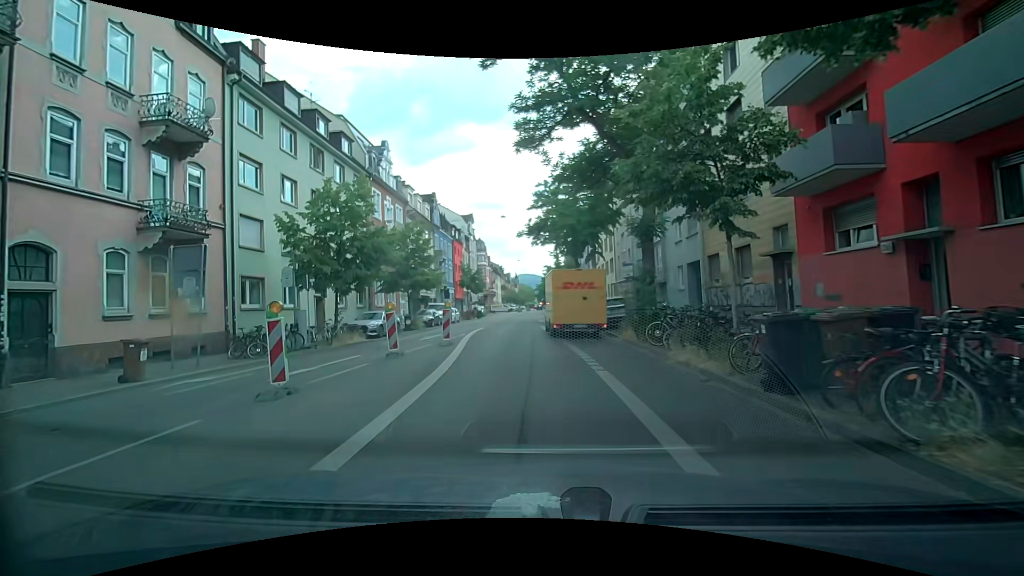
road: secondary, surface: asphalt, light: Day
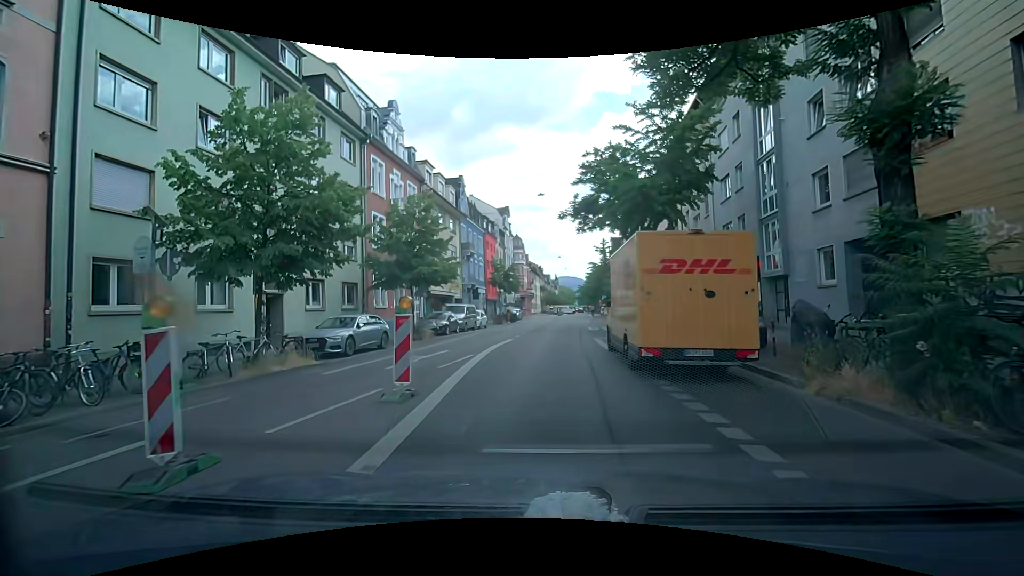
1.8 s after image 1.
(-0.1, +10.0) m; -2°
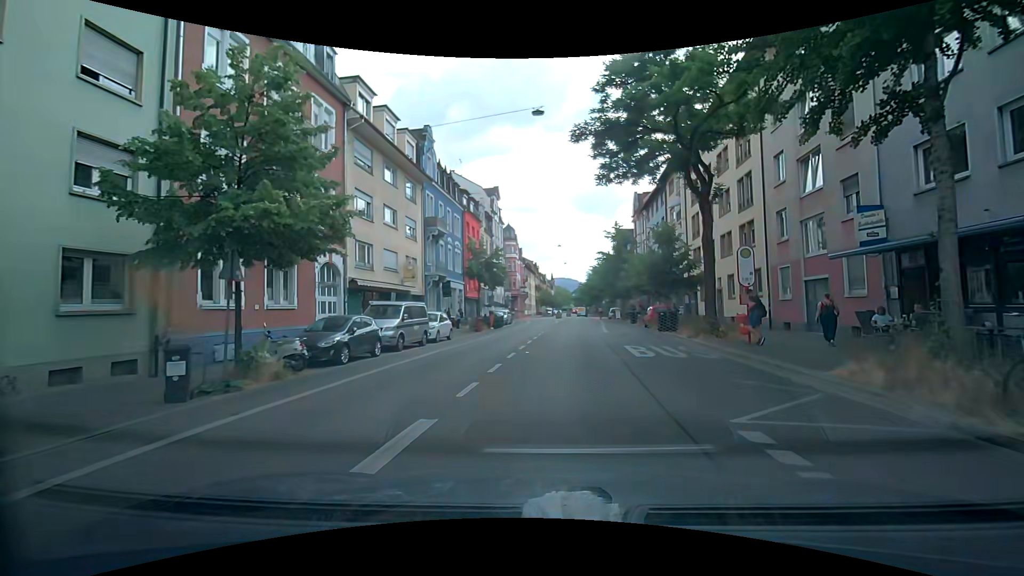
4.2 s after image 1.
(-0.2, +15.7) m; +1°
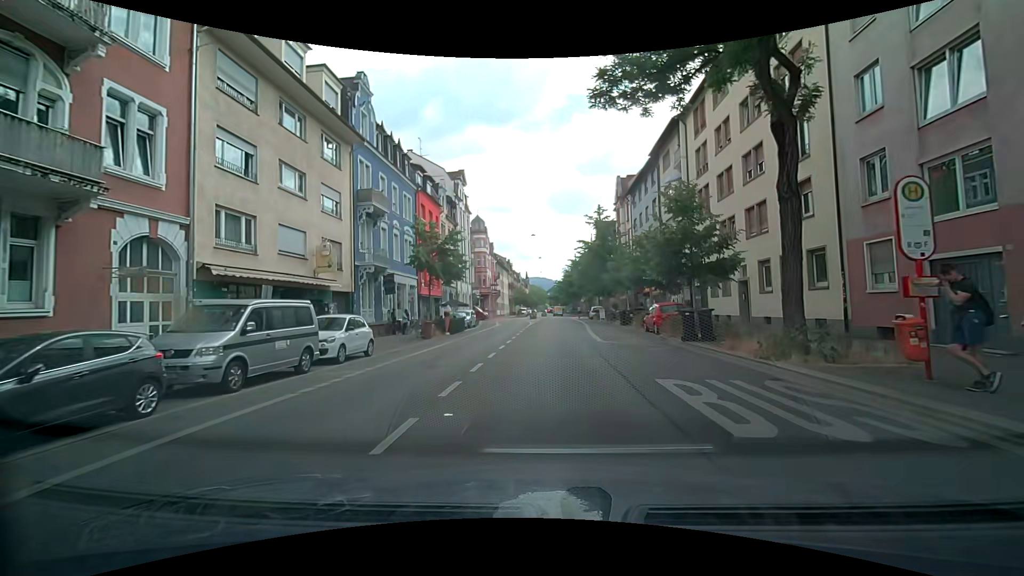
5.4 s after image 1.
(+0.2, +9.1) m; +2°
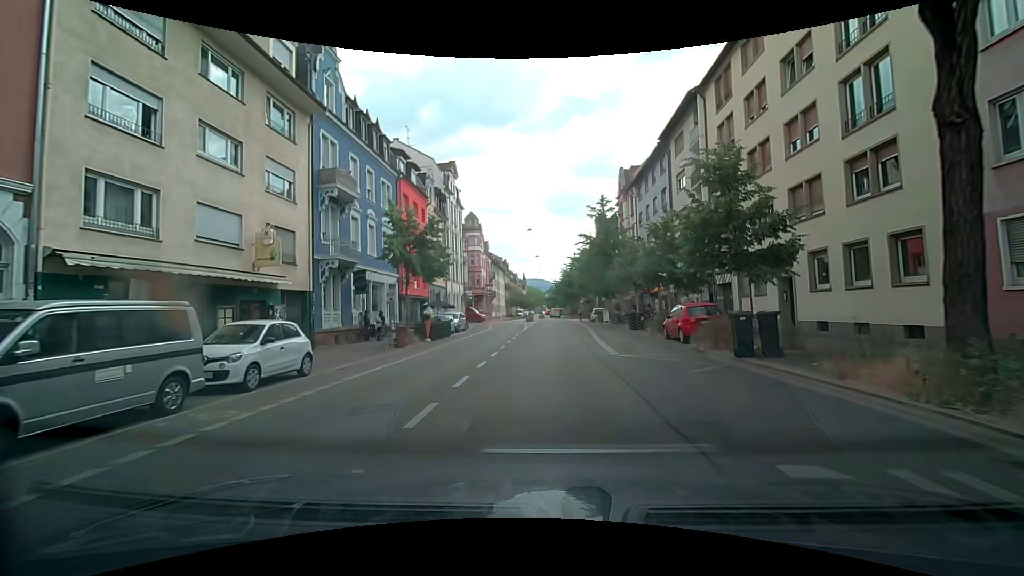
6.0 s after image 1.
(0.0, +4.9) m; 0°
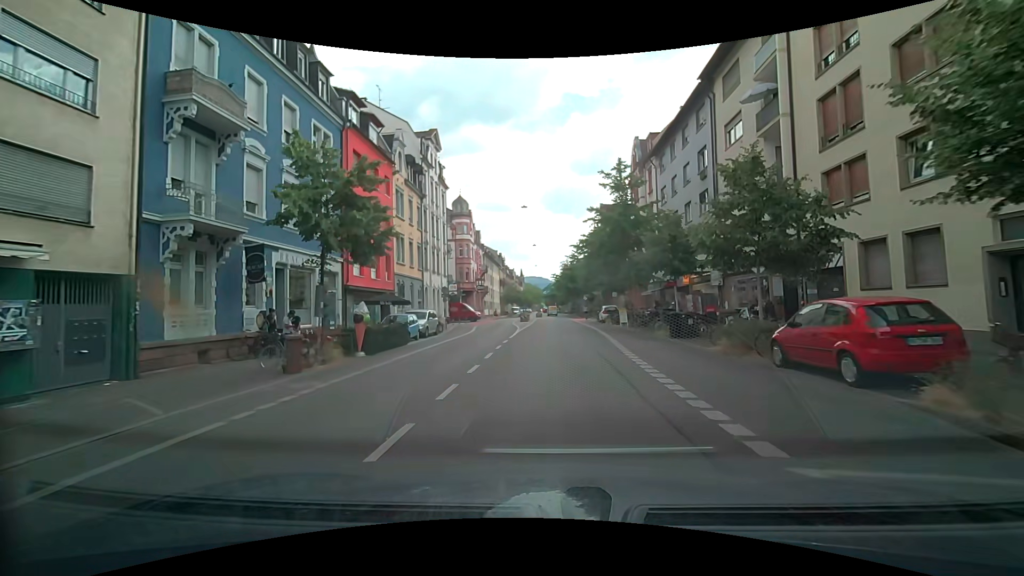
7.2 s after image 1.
(0.0, +10.3) m; 0°
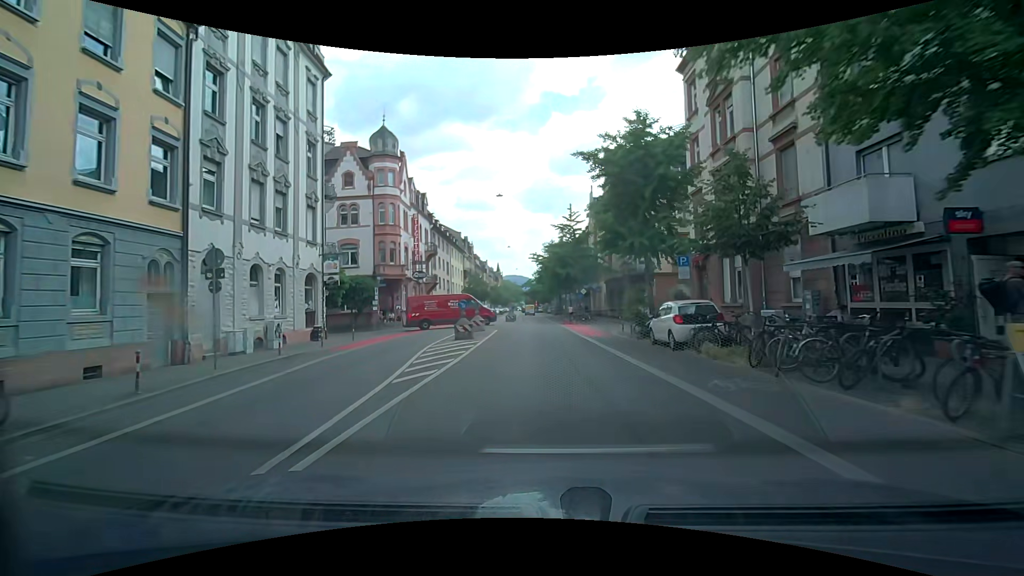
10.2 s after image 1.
(+0.6, +28.4) m; +3°
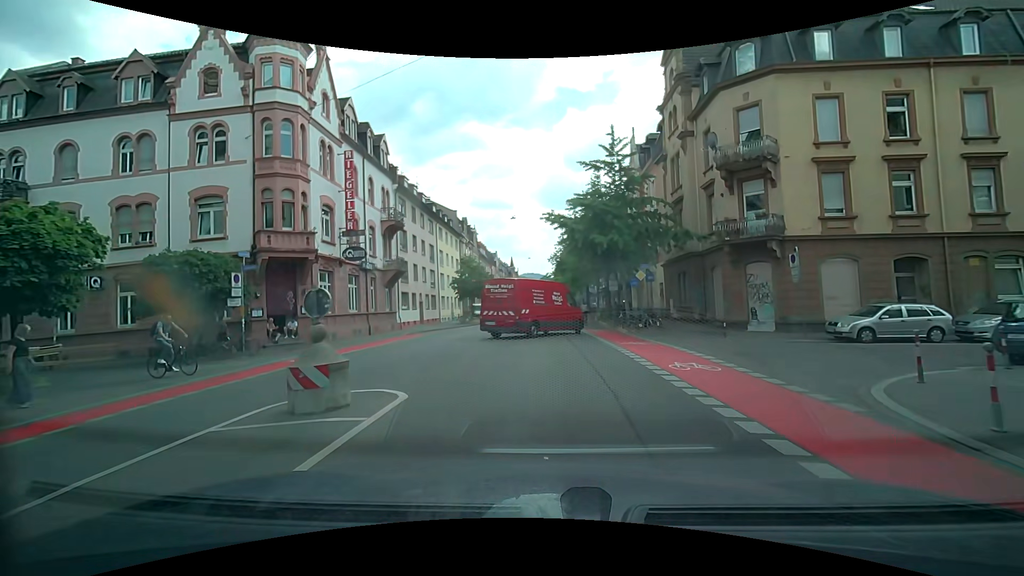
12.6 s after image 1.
(-0.6, +20.7) m; -2°
(0, +10) (0, +20) (0, +30) (0, +40) (0, +50) (0, +60) (0, +70) (0, +80) (-1, +90) (-1, +100) m
